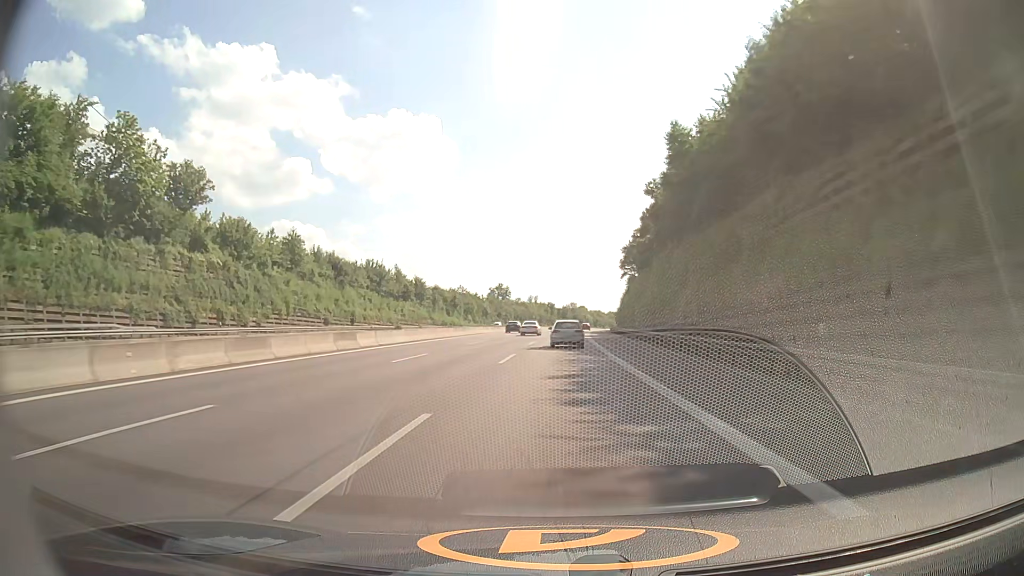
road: motorway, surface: asphalt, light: Day
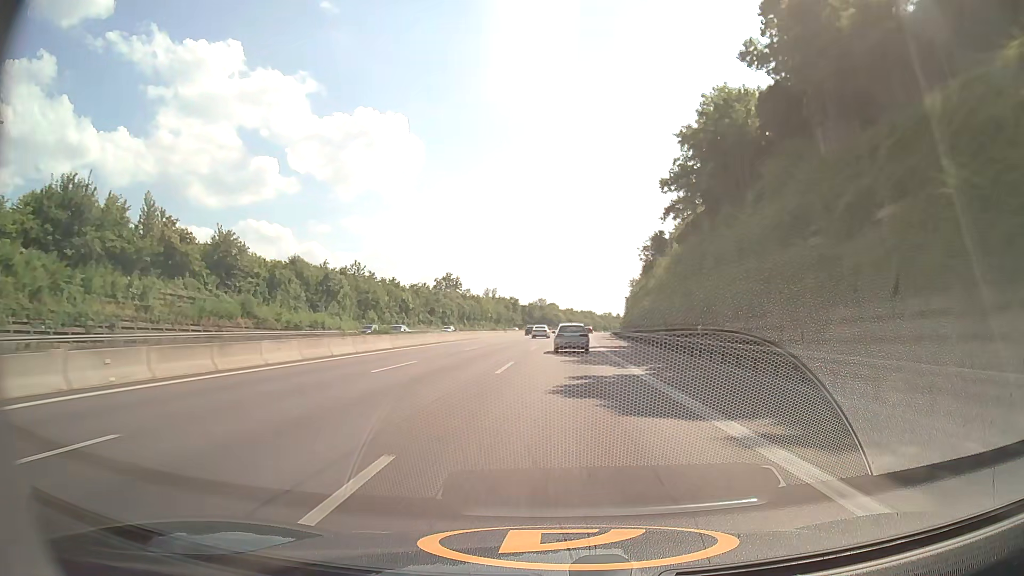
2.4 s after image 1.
(+1.6, +74.3) m; +3°
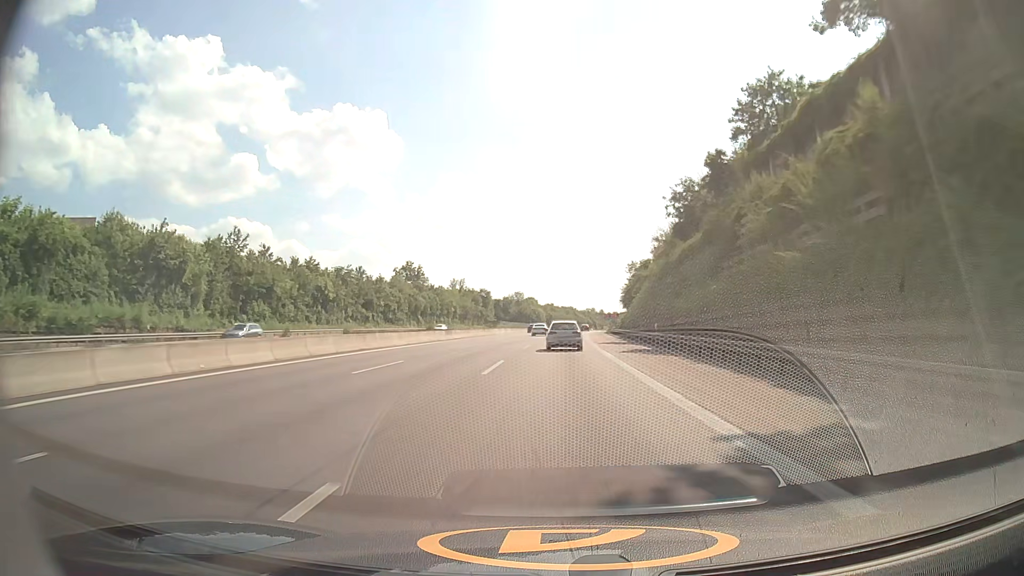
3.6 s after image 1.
(+0.7, +37.1) m; +2°
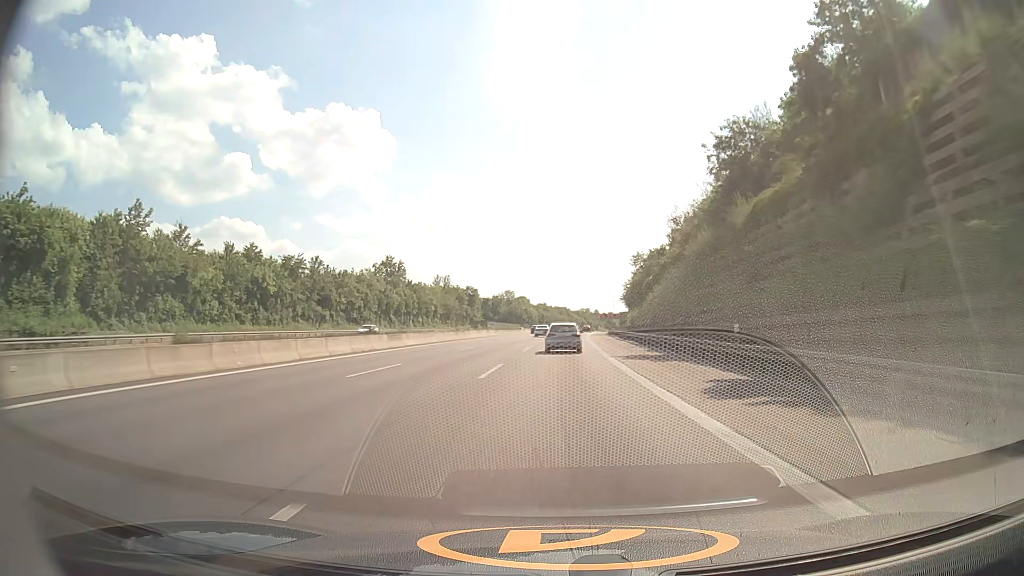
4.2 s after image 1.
(+0.1, +18.5) m; 0°
(0, +10) (0, +20) (0, +30) (+1, +40) (+1, +50) (+1, +60) (+2, +70) (+2, +80) (+3, +90) (+4, +100) m
